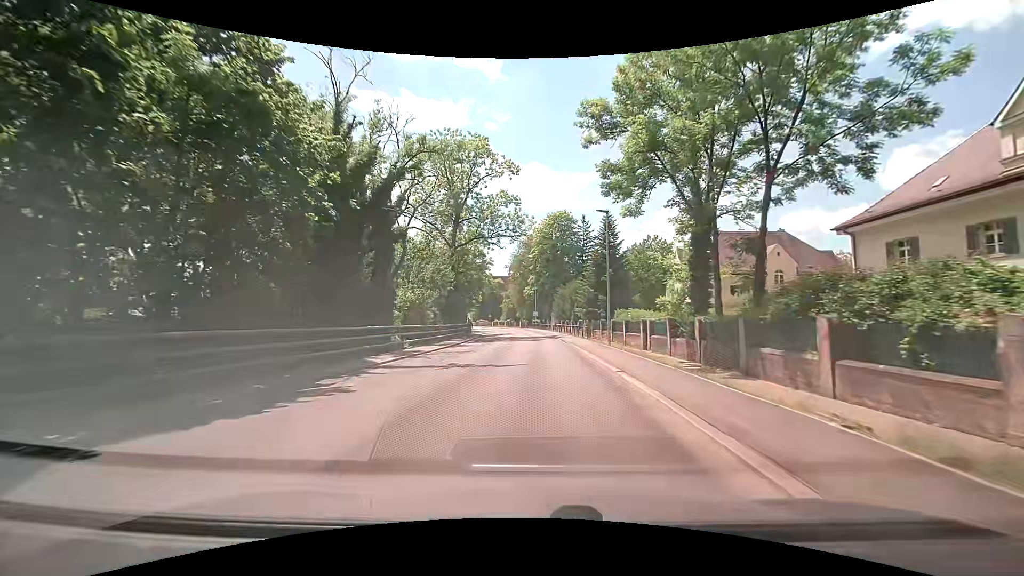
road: secondary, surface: asphalt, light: Day
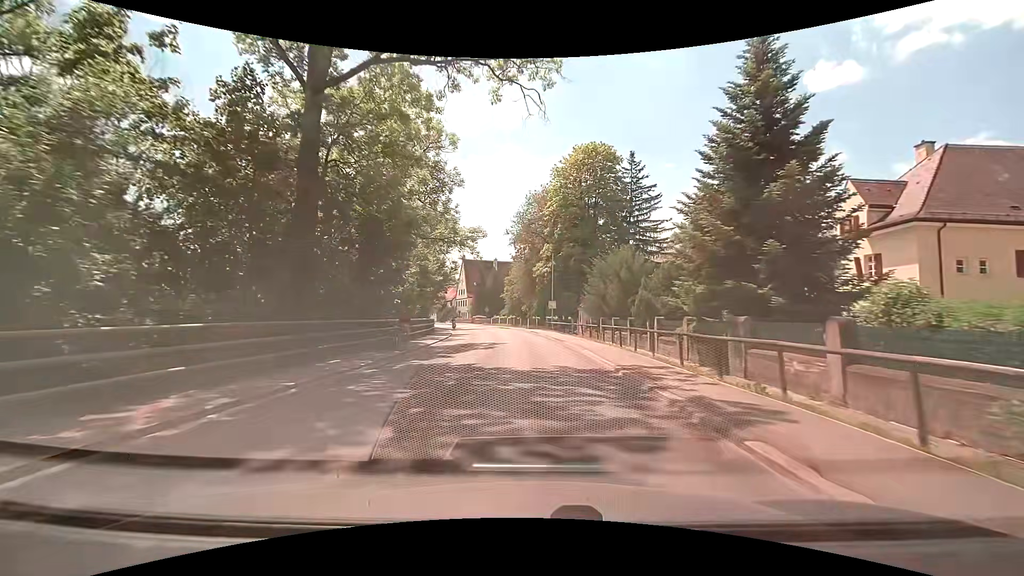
(+0.2, +35.2) m; -1°
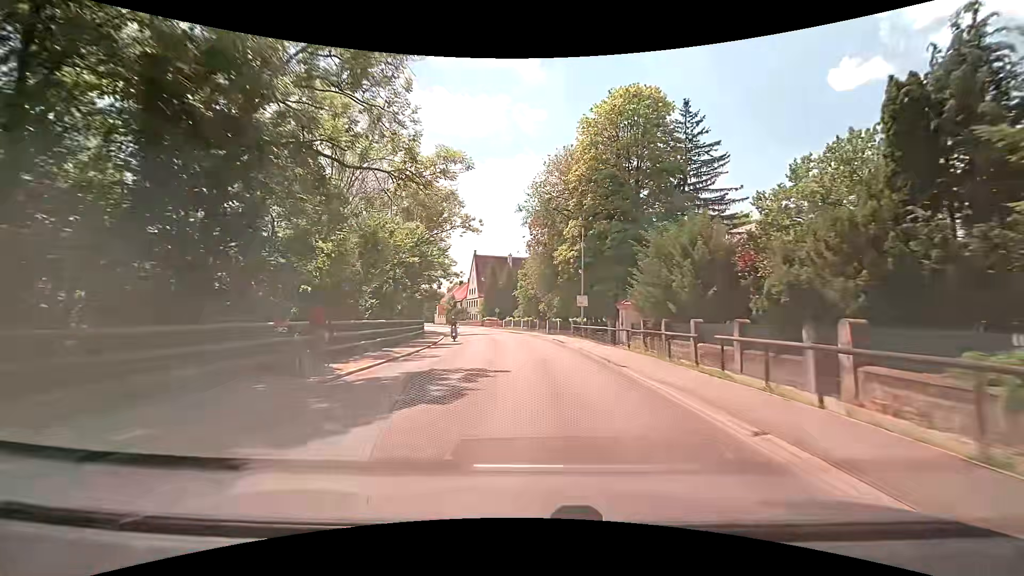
(-0.2, +14.5) m; -2°
(0, +10) (0, +20) (-1, +30) (-2, +40) (-4, +50) (-6, +60) (-8, +69) (-11, +79) (-14, +88) (-18, +98) m
